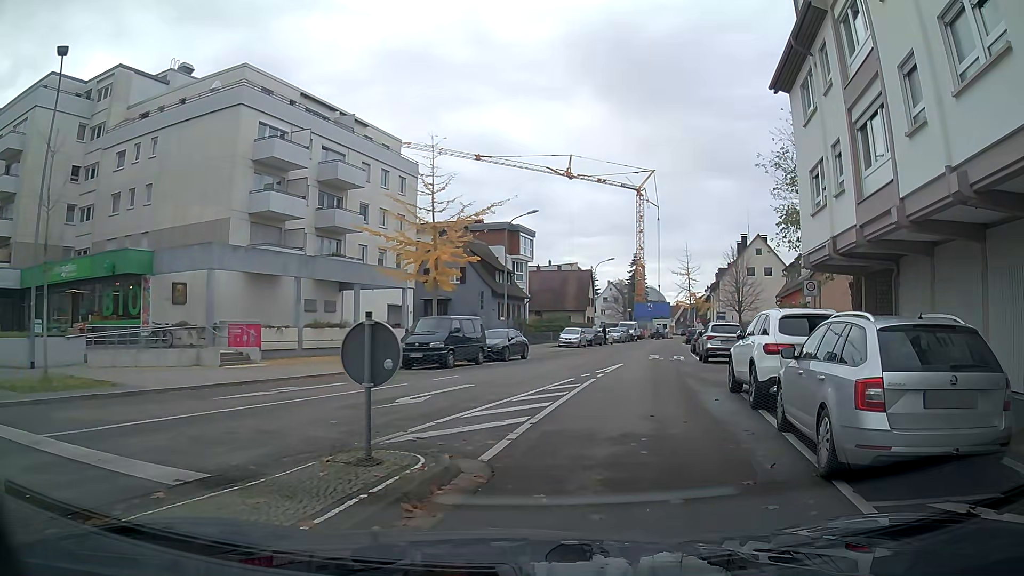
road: residential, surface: asphalt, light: Day
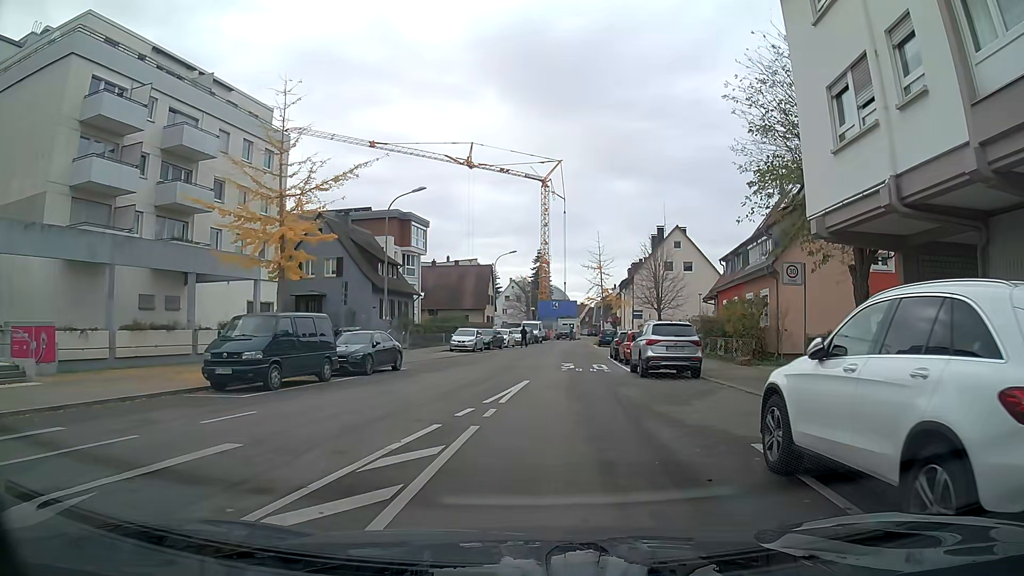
(+0.6, +8.1) m; +6°
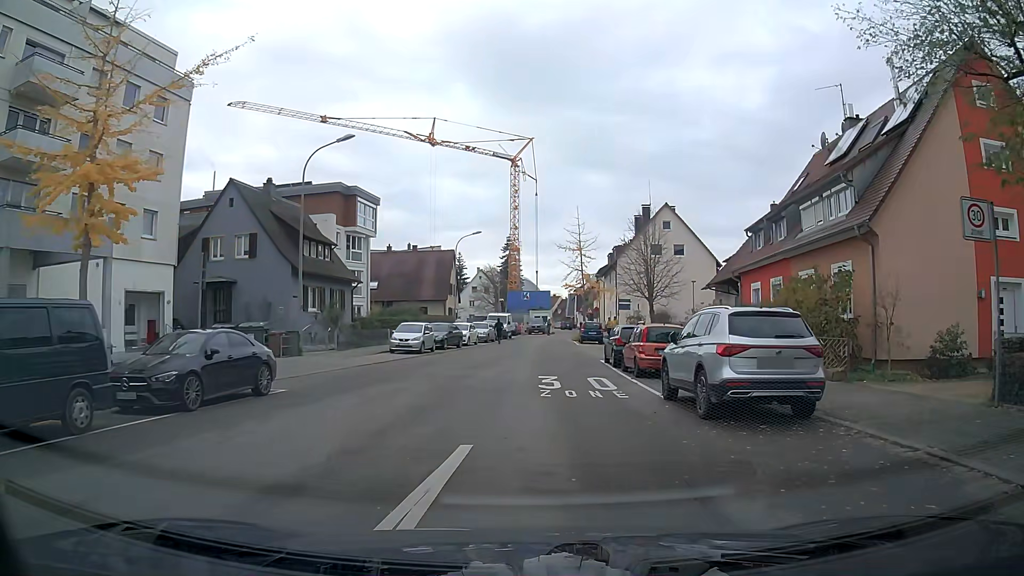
(+0.2, +10.3) m; +2°
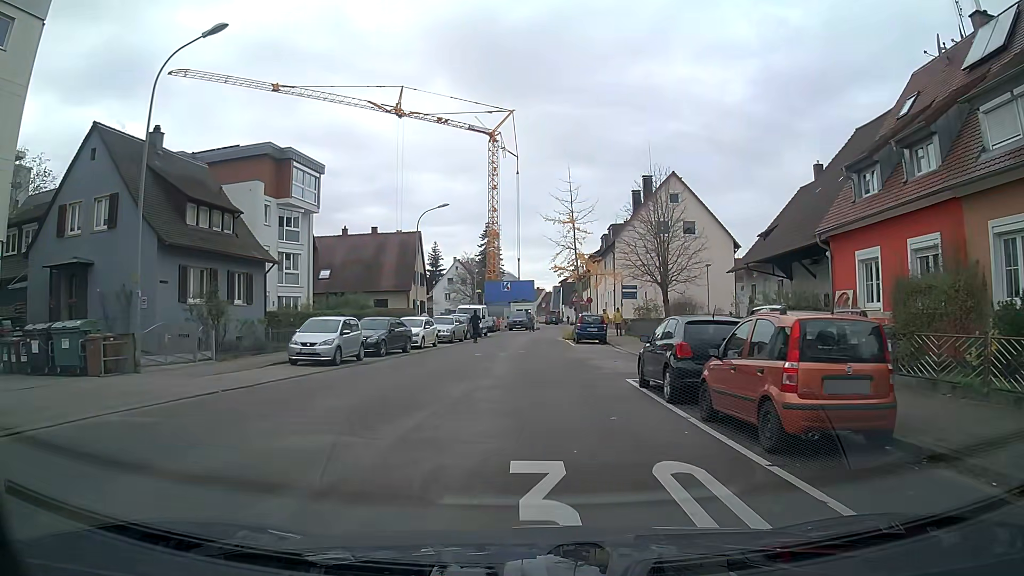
(+0.2, +11.9) m; +2°
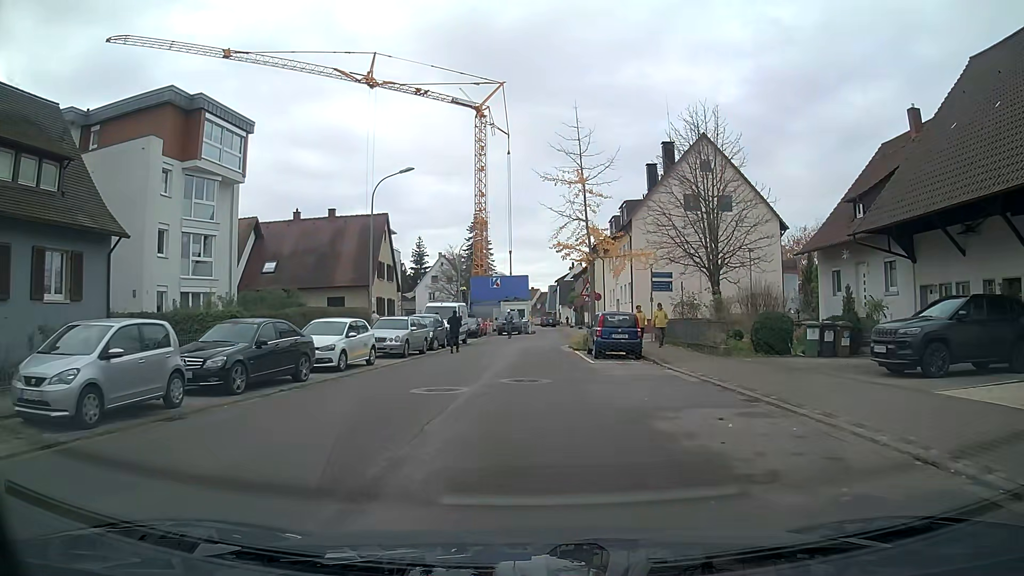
(0.0, +12.4) m; 0°
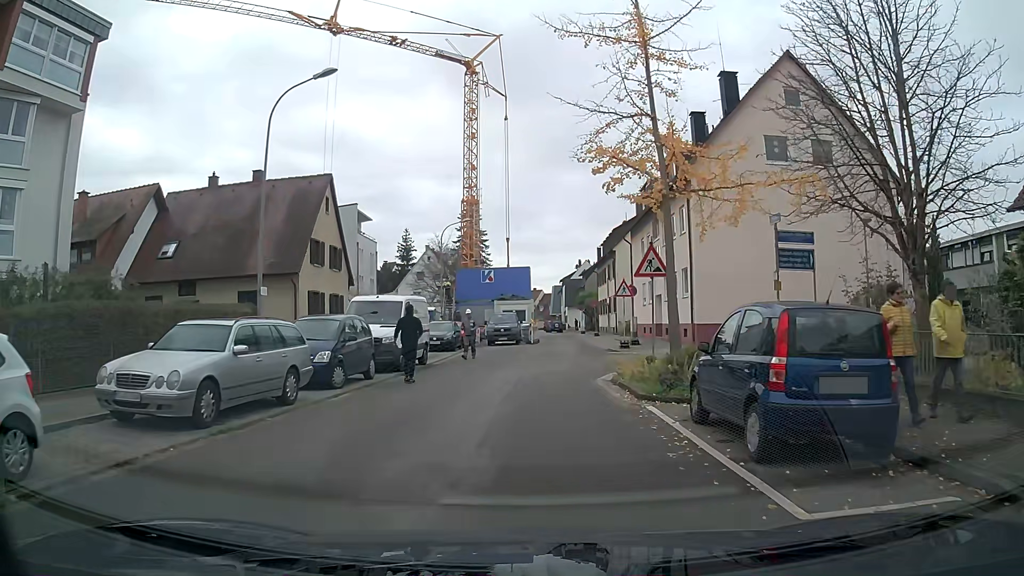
(0.0, +15.6) m; 0°
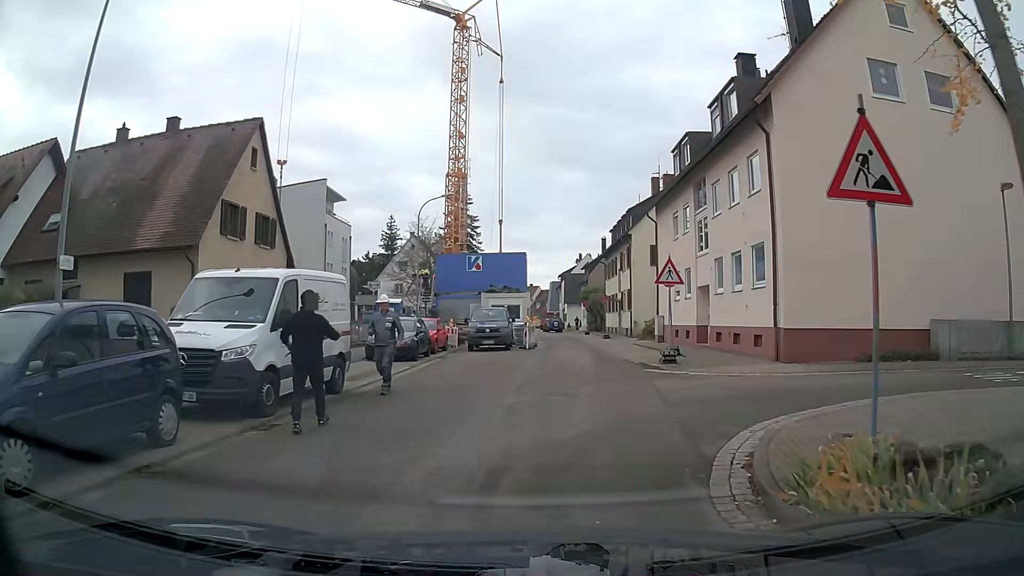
(0.0, +9.9) m; +1°
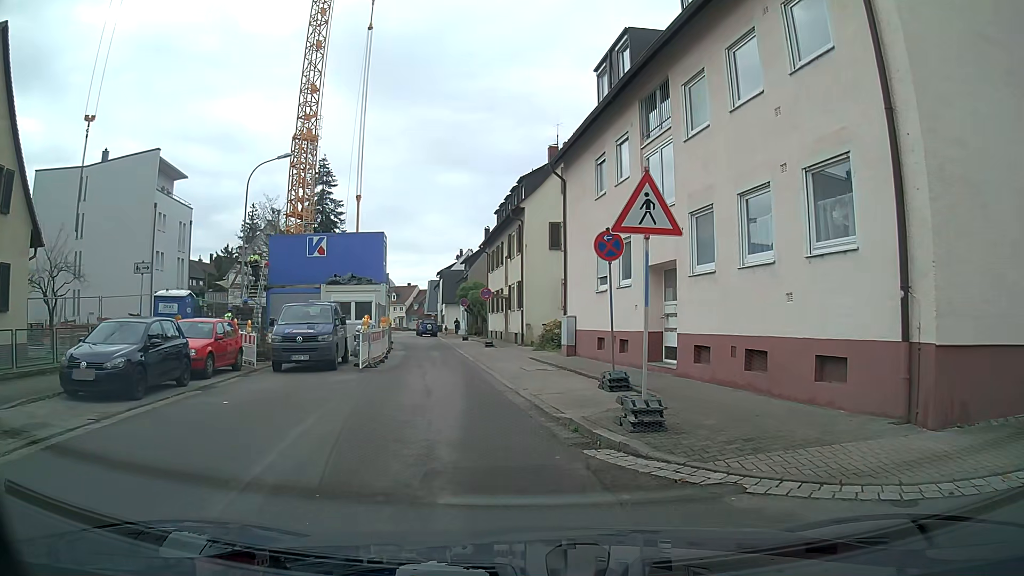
(+1.0, +11.2) m; +9°
(-1, +10) (-3, +20) (-4, +30) (-6, +40) (-8, +49) (-11, +59) (-13, +69) (-15, +78) (-16, +88) (-18, +98) m
